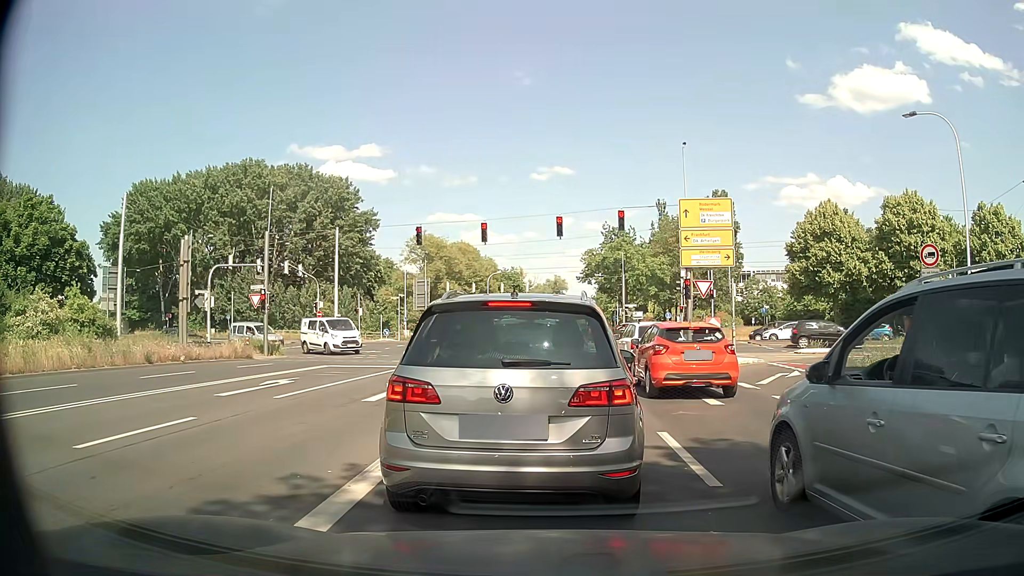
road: secondary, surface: asphalt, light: Day
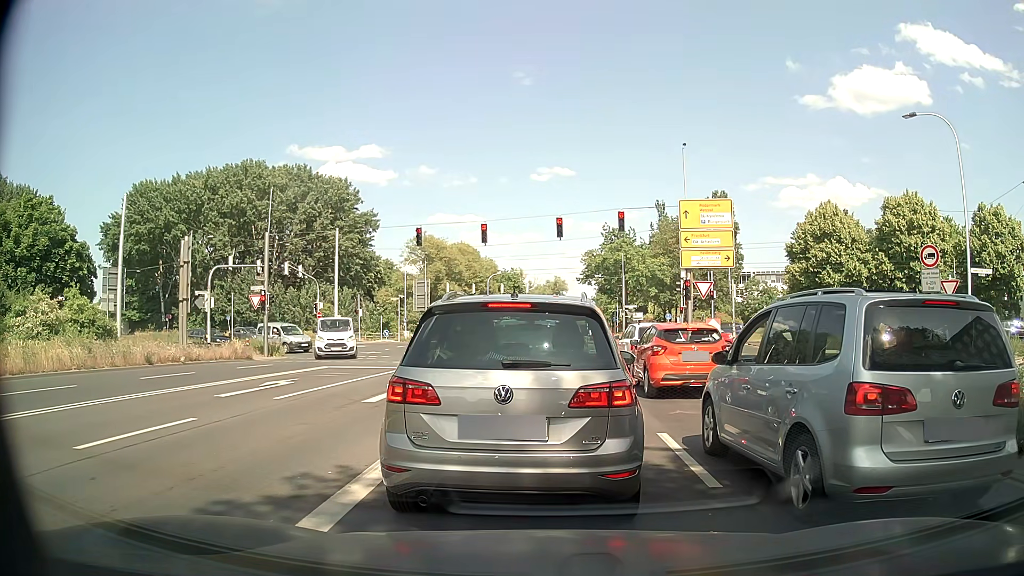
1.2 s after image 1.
(0.0, +0.1) m; 0°
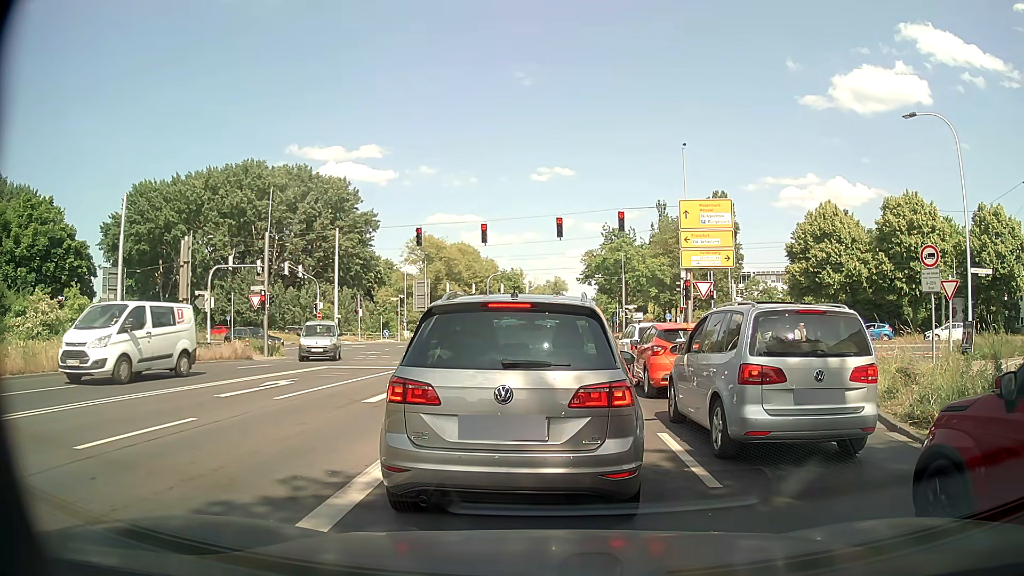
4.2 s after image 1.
(0.0, 0.0) m; 0°
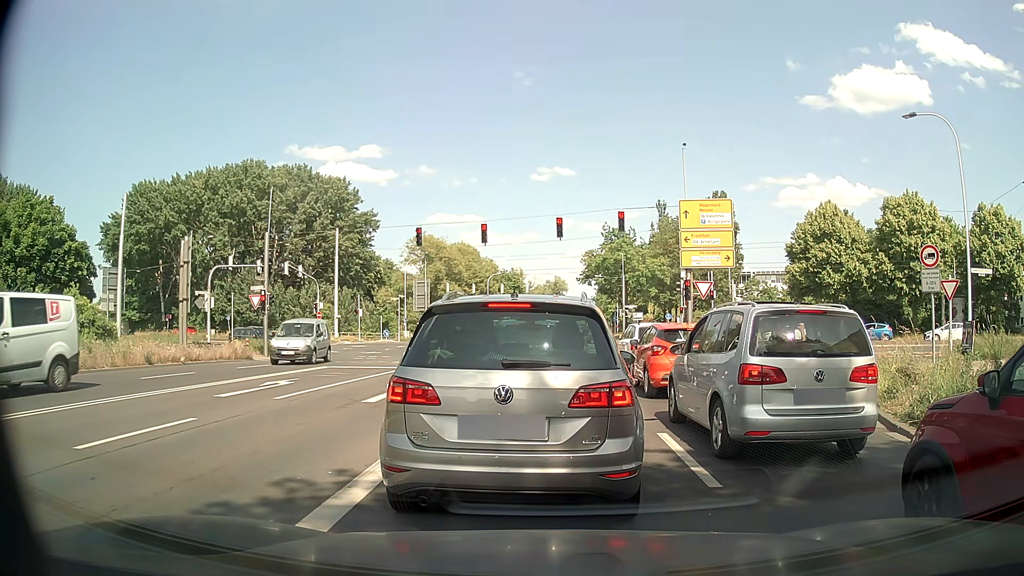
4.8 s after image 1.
(0.0, 0.0) m; 0°
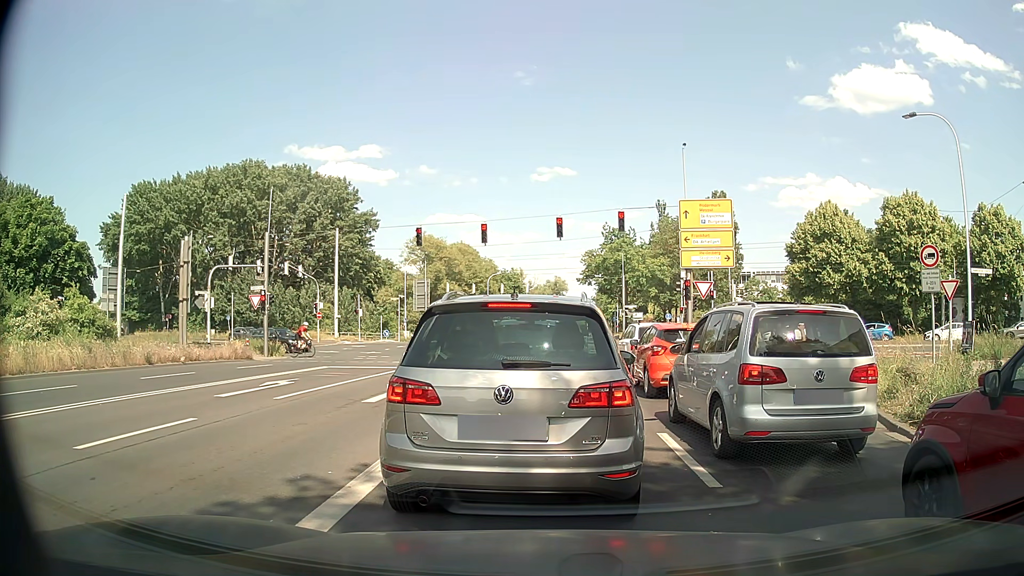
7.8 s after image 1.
(0.0, 0.0) m; 0°
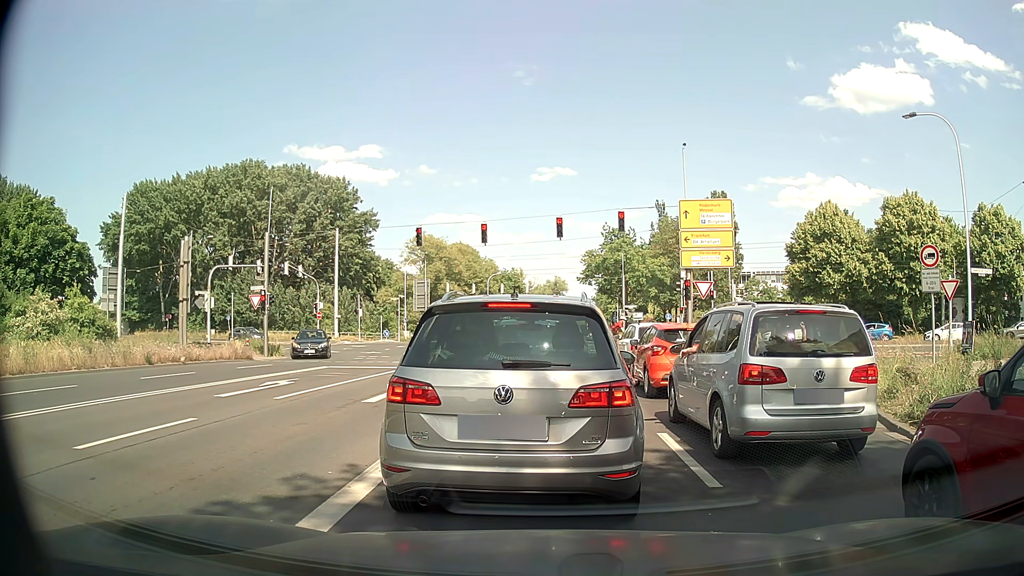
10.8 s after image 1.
(0.0, 0.0) m; 0°
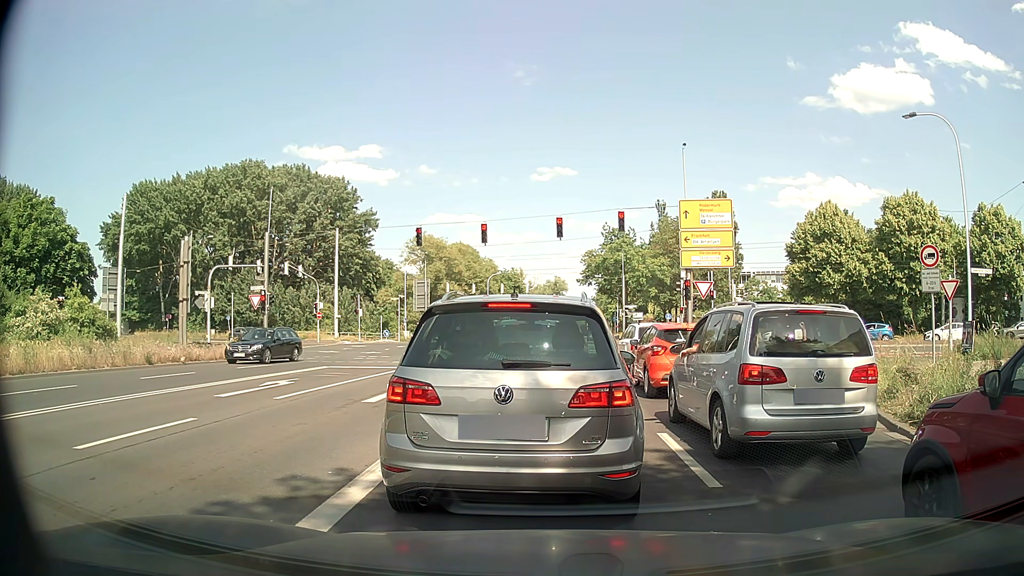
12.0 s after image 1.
(0.0, 0.0) m; 0°
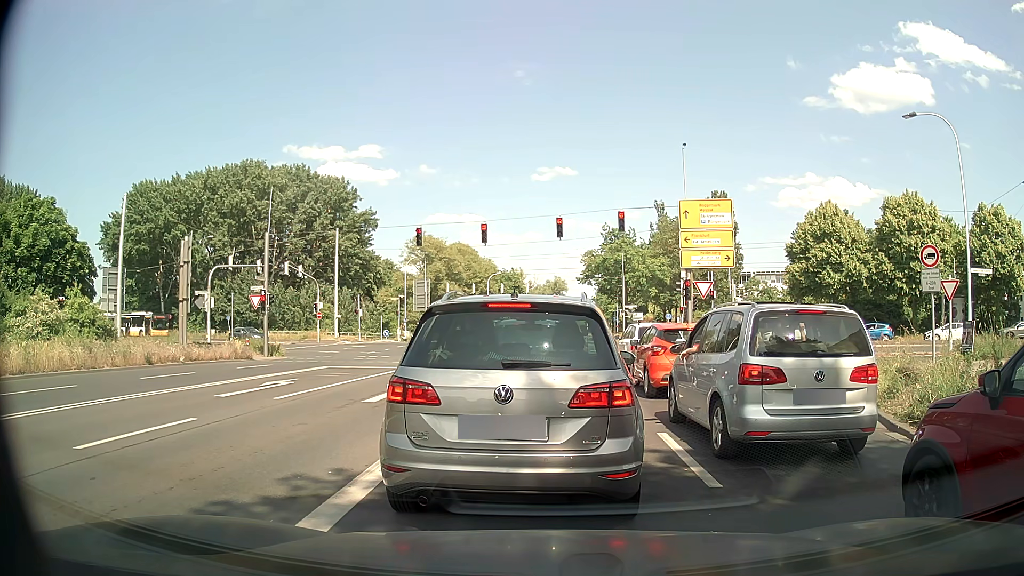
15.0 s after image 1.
(0.0, 0.0) m; 0°
